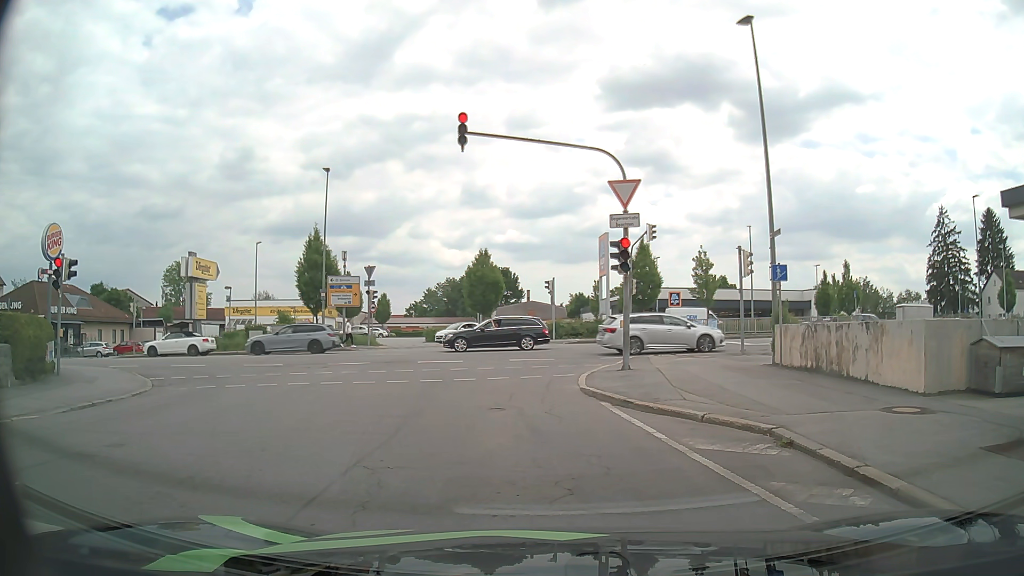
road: residential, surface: asphalt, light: Day
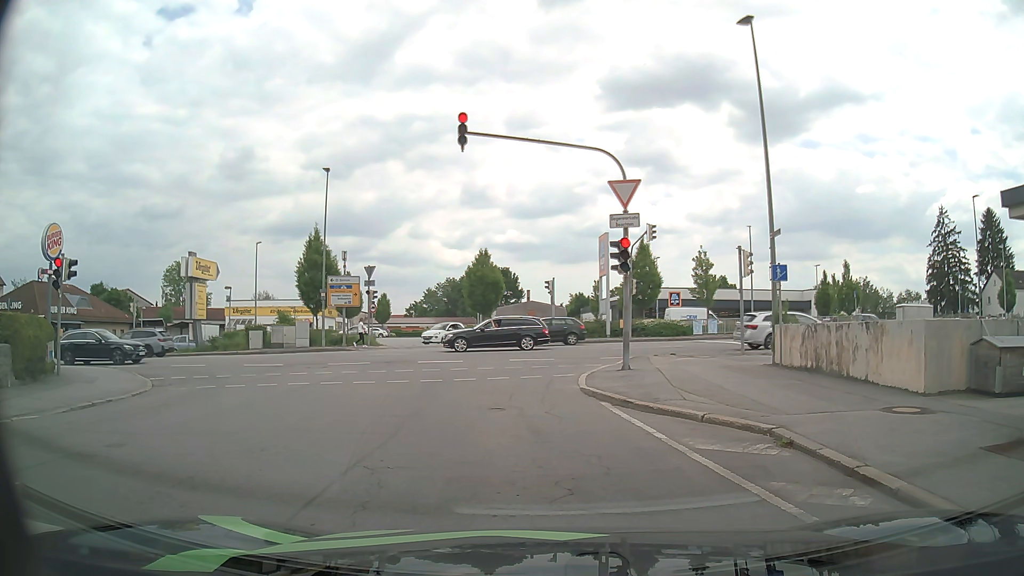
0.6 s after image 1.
(0.0, 0.0) m; 0°
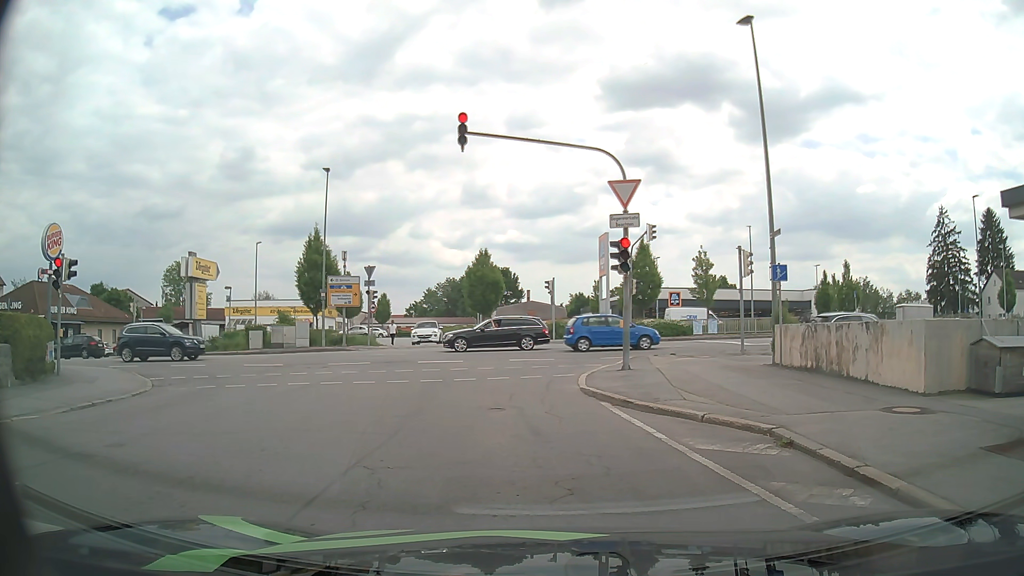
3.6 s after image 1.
(0.0, 0.0) m; 0°
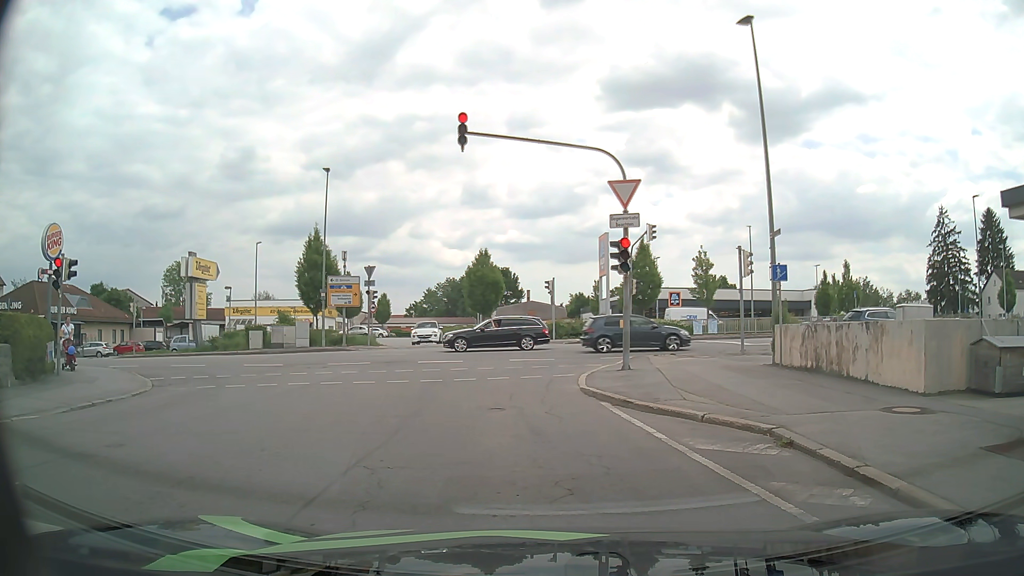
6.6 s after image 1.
(0.0, 0.0) m; 0°
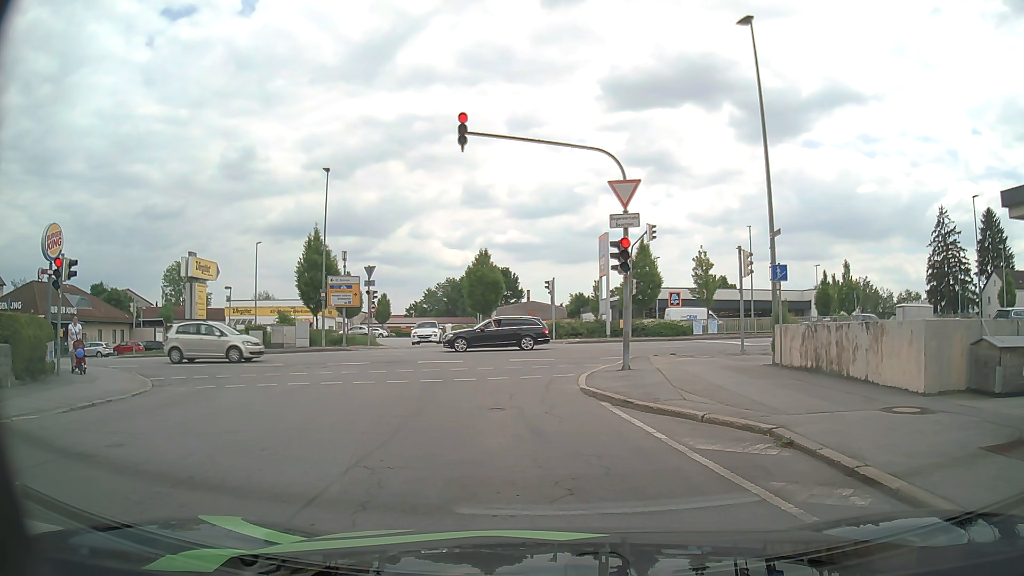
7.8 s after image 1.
(0.0, 0.0) m; 0°
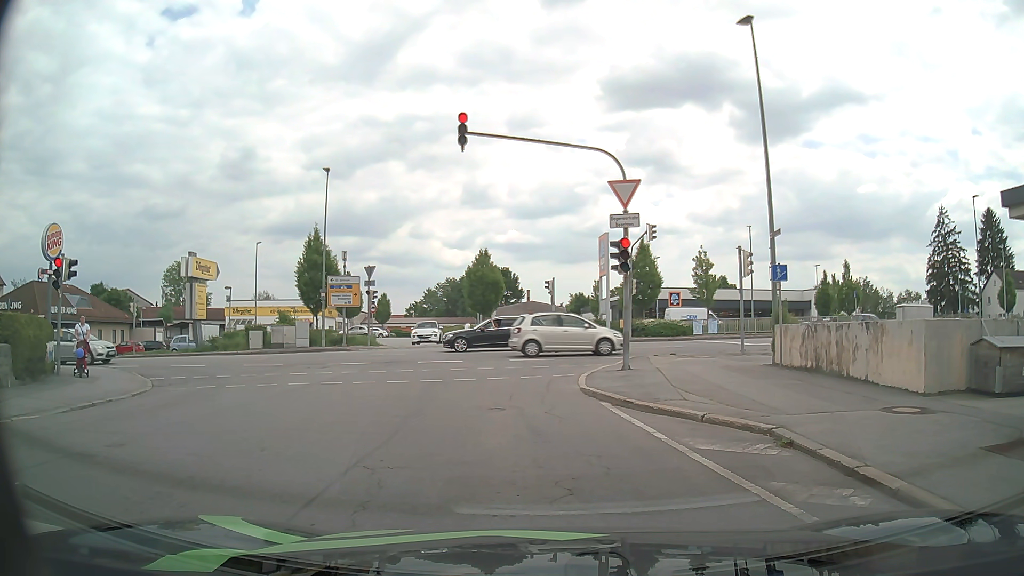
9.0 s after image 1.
(0.0, 0.0) m; 0°
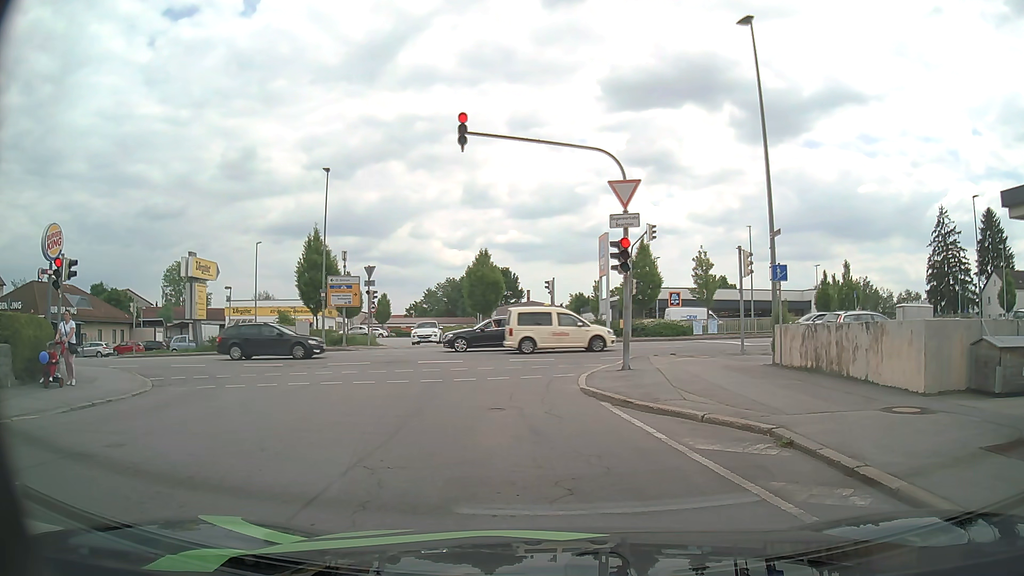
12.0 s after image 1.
(0.0, 0.0) m; 0°
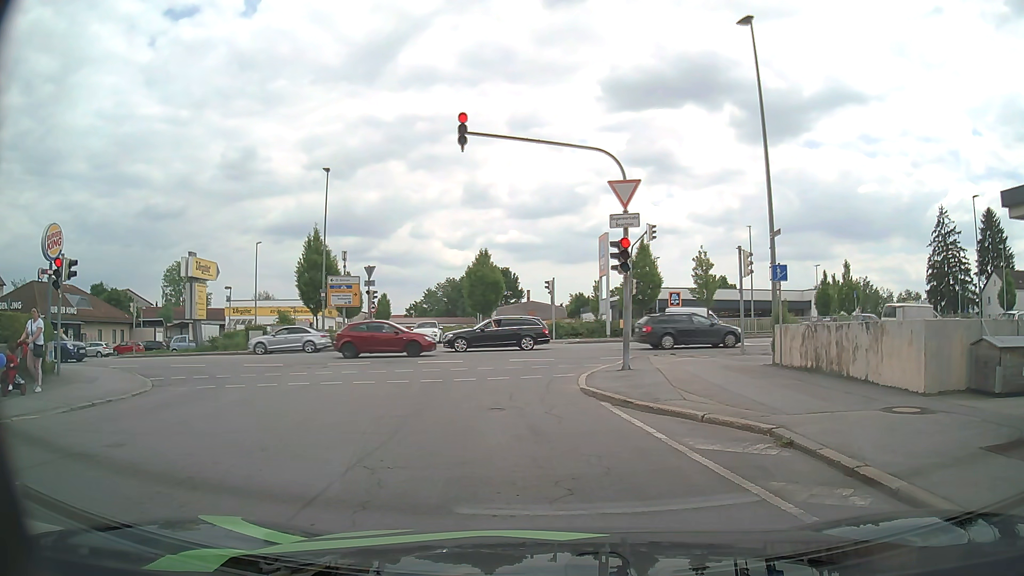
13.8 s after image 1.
(0.0, 0.0) m; 0°
(0, +10) (0, +20) (+6, +28) (+15, +30) (+25, +31) (+35, +31) (+45, +32) (+55, +32) (+65, +32) (+75, +32) m
